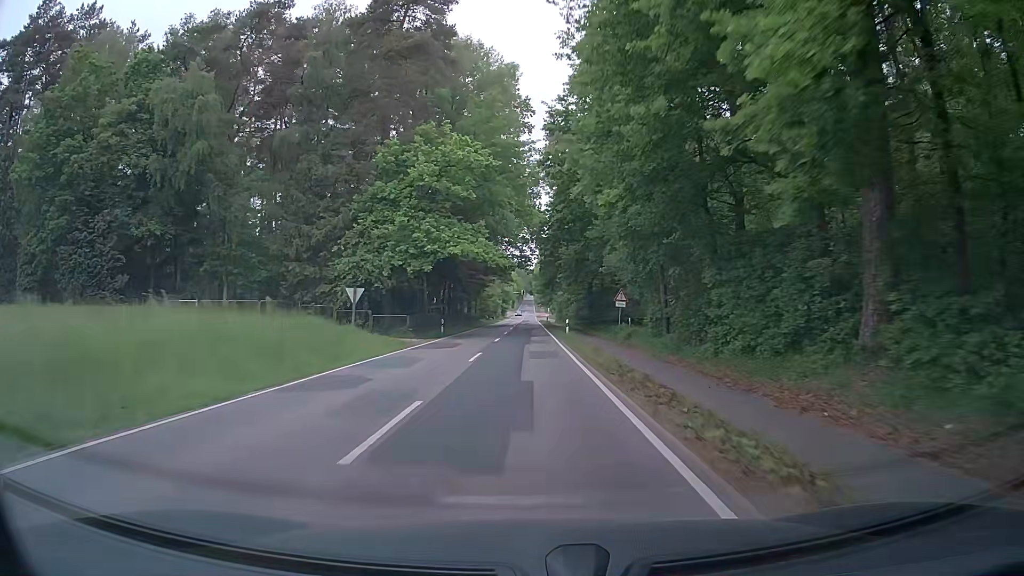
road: tertiary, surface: asphalt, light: Day
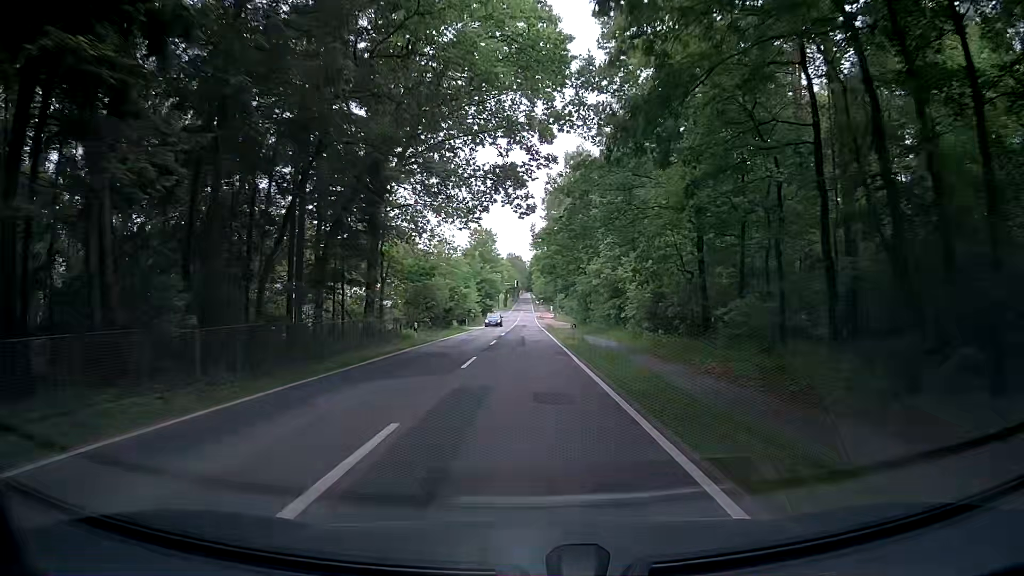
(+0.1, +53.9) m; +1°
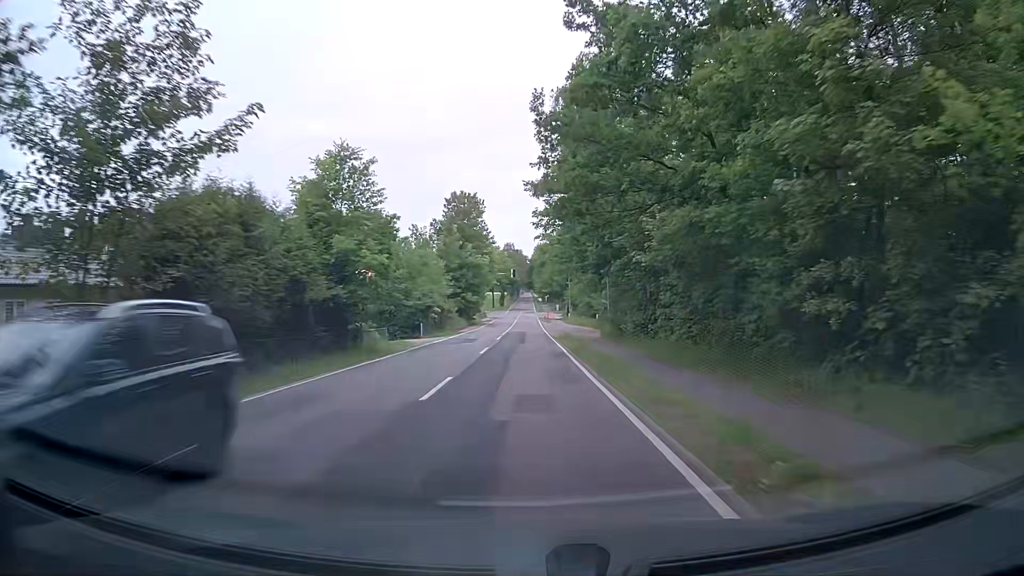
(-0.2, +32.3) m; -1°
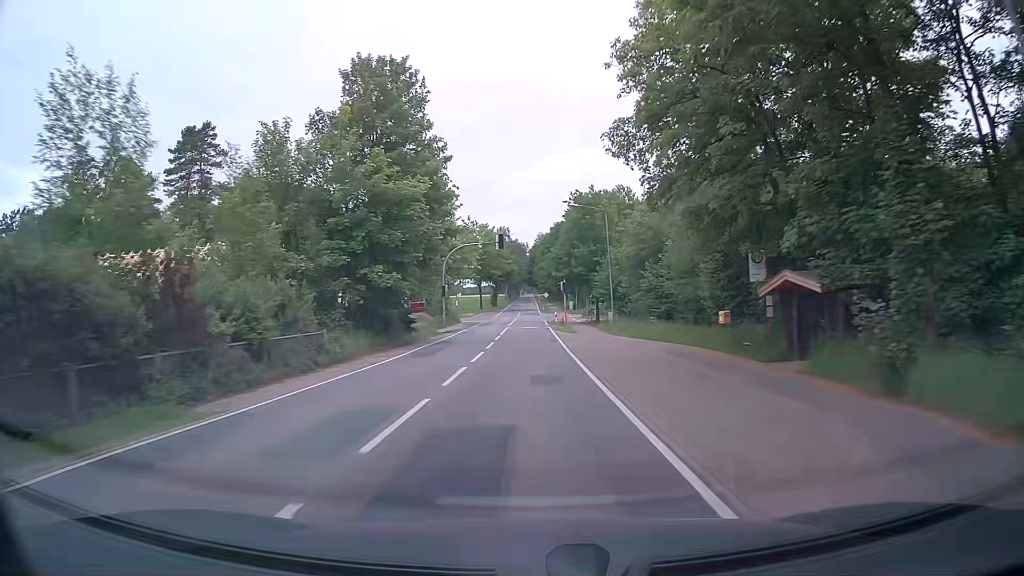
(+0.2, +43.0) m; 0°
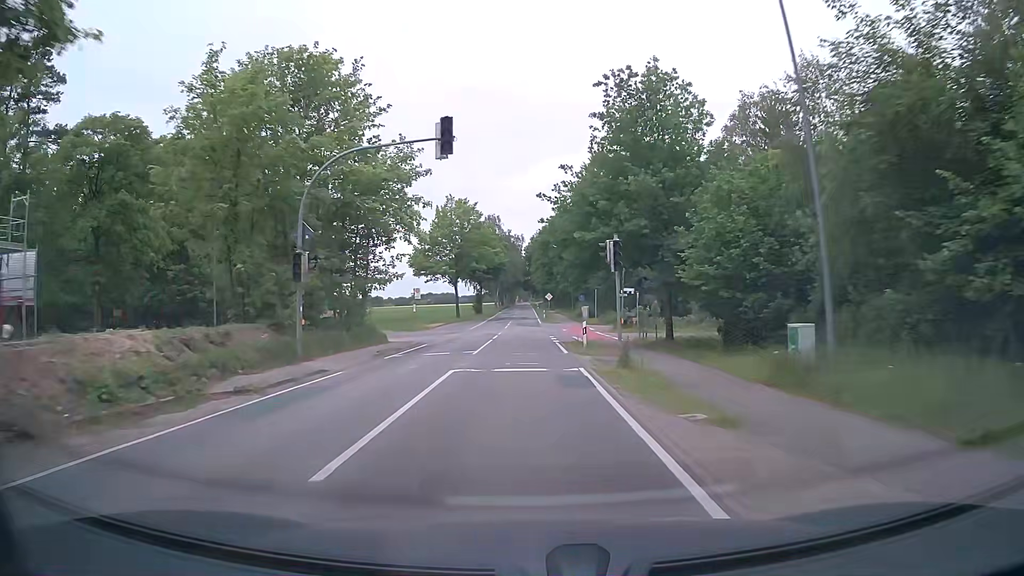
(+0.1, +32.2) m; 0°
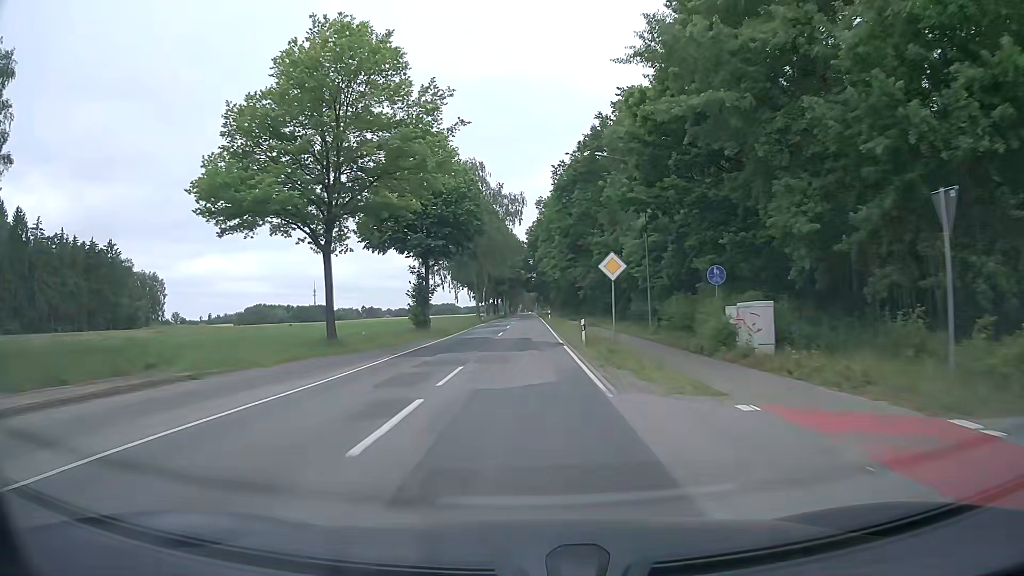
(-0.2, +53.2) m; -1°
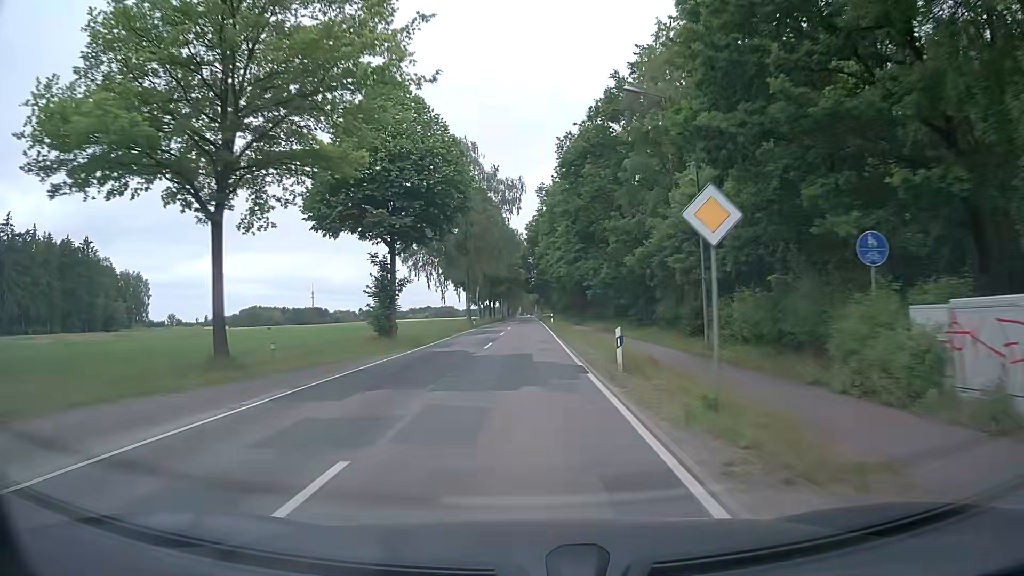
(0.0, +10.6) m; 0°
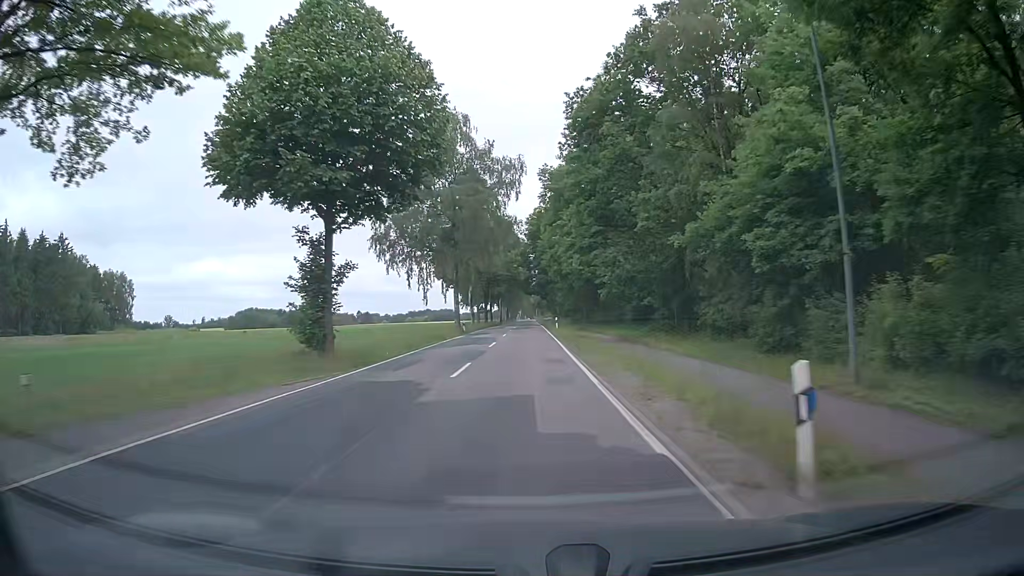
(0.0, +10.6) m; -1°
(0, +10) (0, +20) (0, +30) (0, +40) (0, +50) (0, +60) (+1, +70) (+1, +80) (+1, +90) (+1, +100) m
